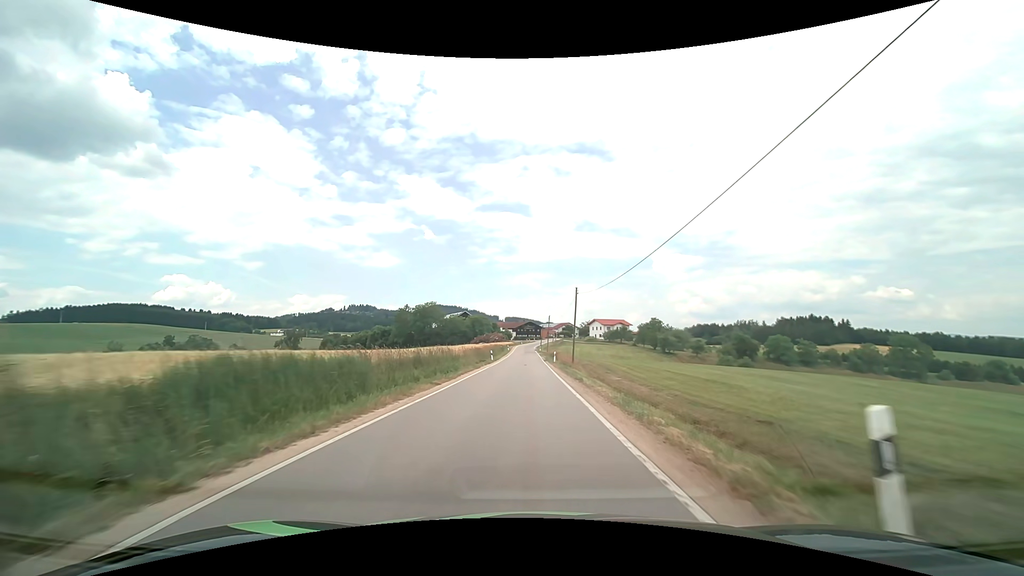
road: tertiary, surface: asphalt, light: Day
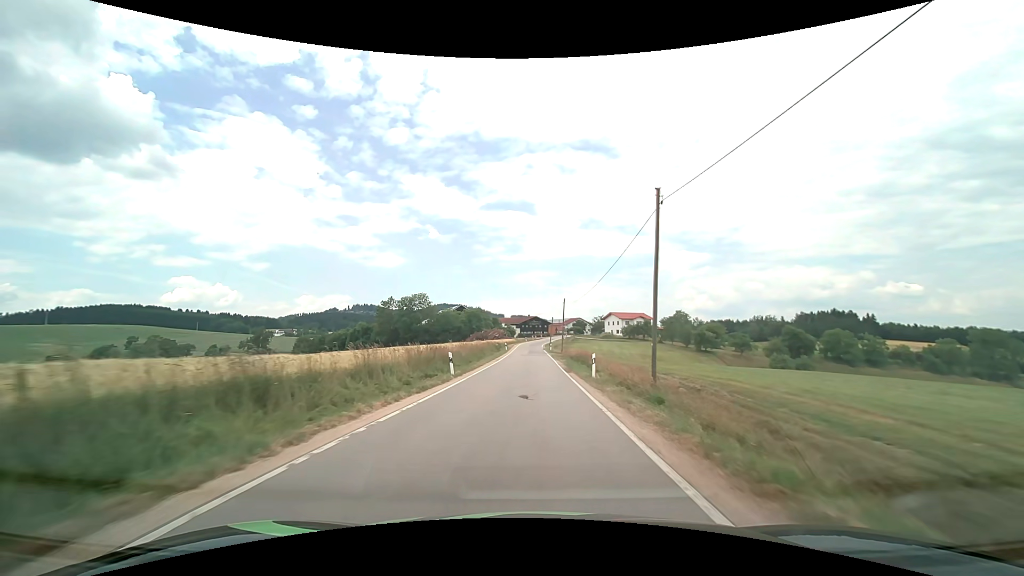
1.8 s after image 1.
(-0.2, +27.3) m; -1°
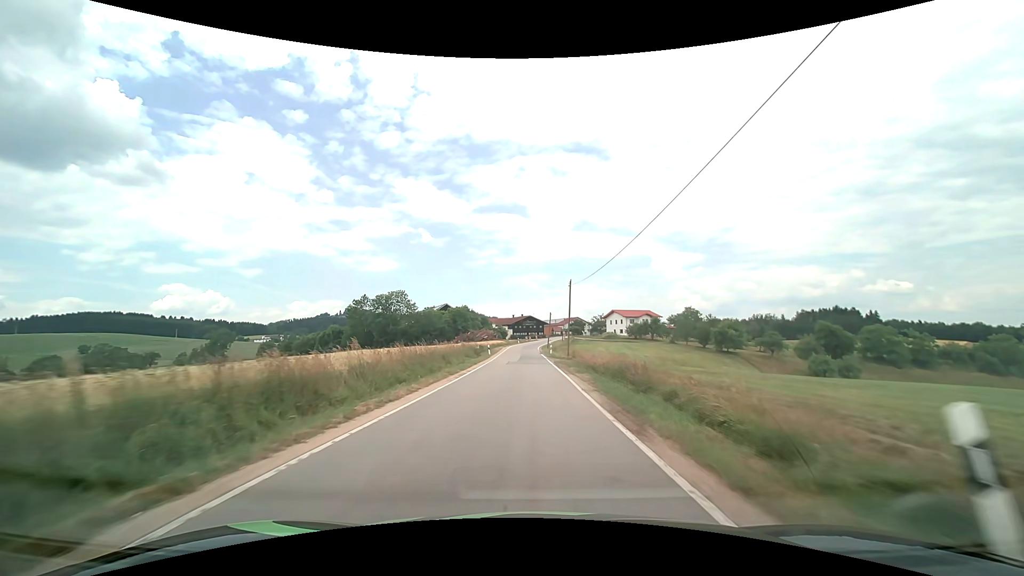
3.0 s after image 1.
(+0.1, +18.8) m; 0°
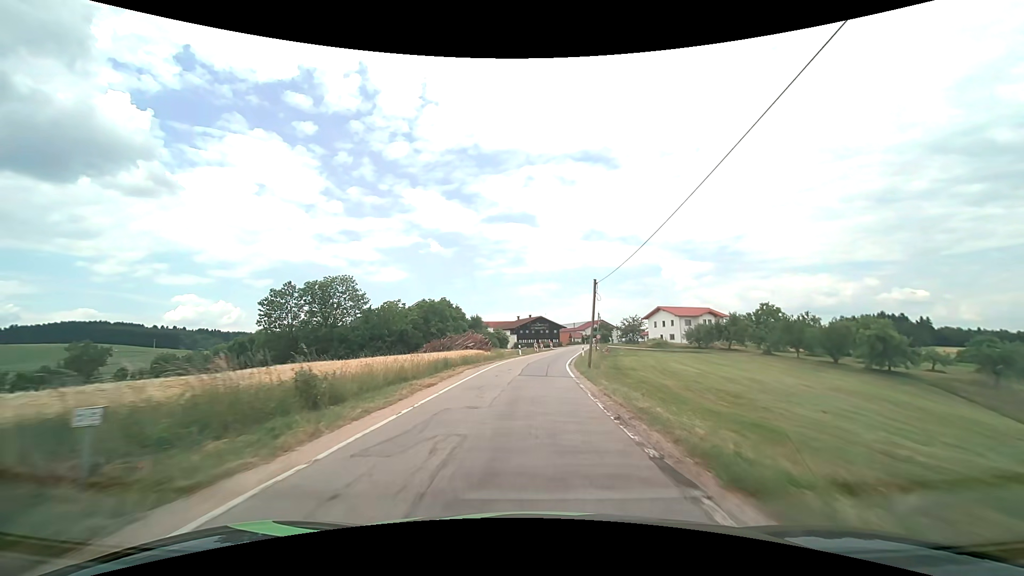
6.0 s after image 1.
(-0.4, +46.8) m; -1°
